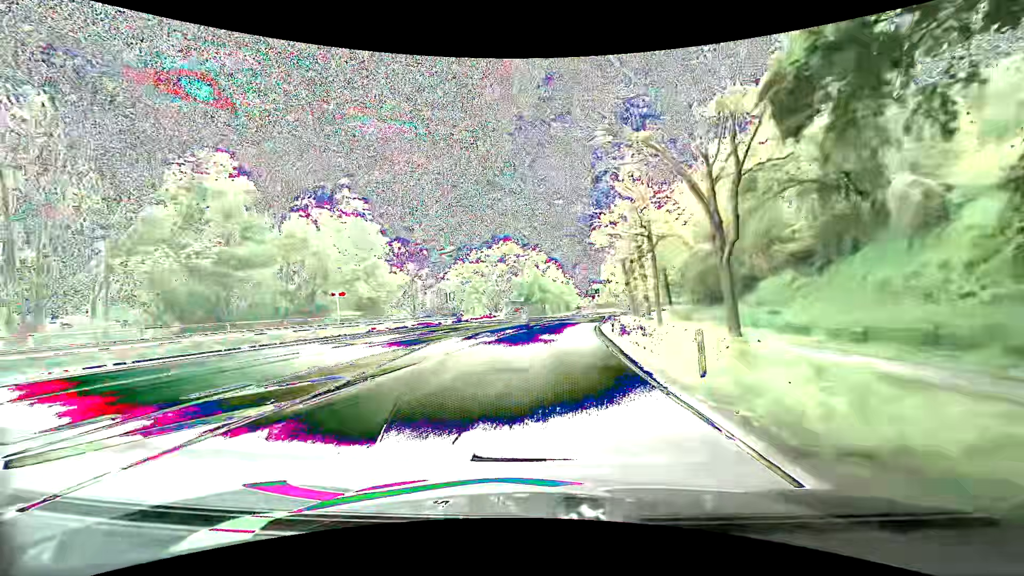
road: primary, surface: asphalt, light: Day
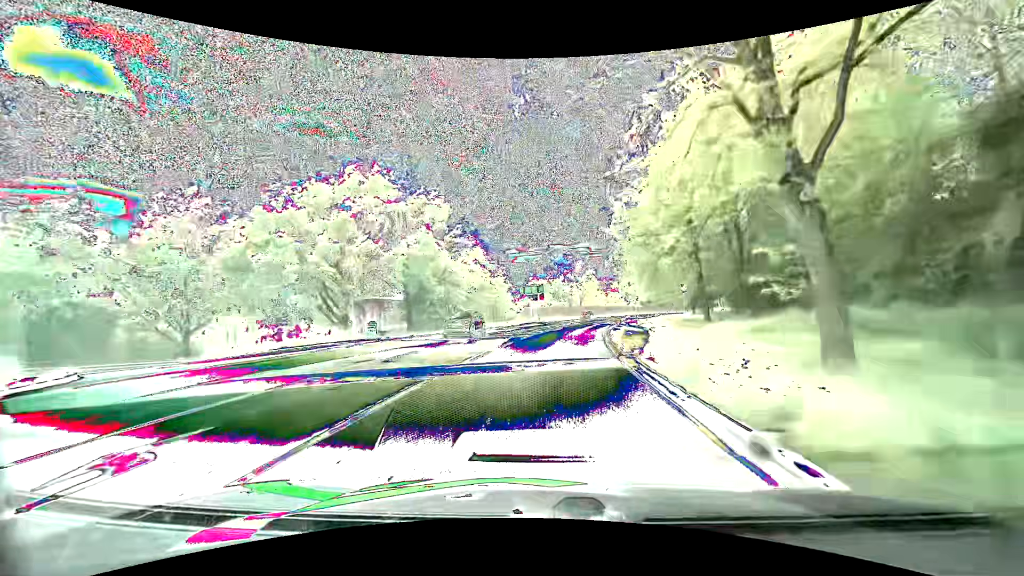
(+2.5, +41.9) m; +7°
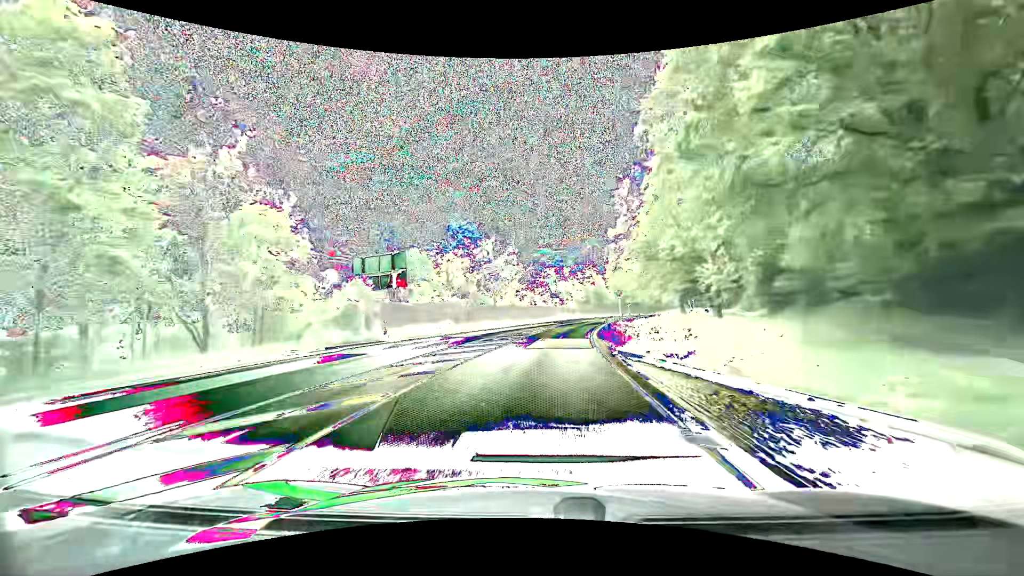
(+3.8, +41.9) m; +9°
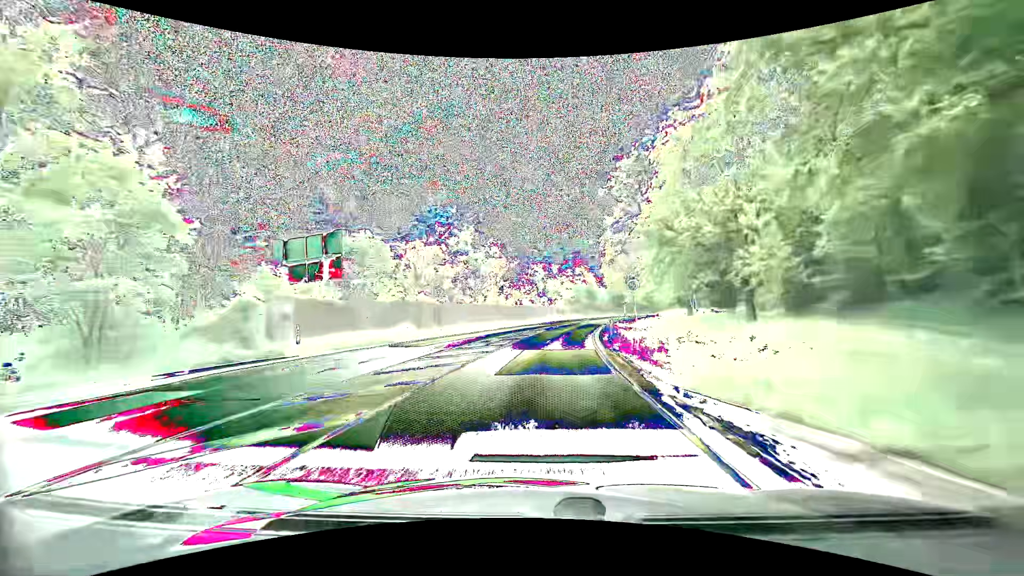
(+0.2, +8.4) m; +2°
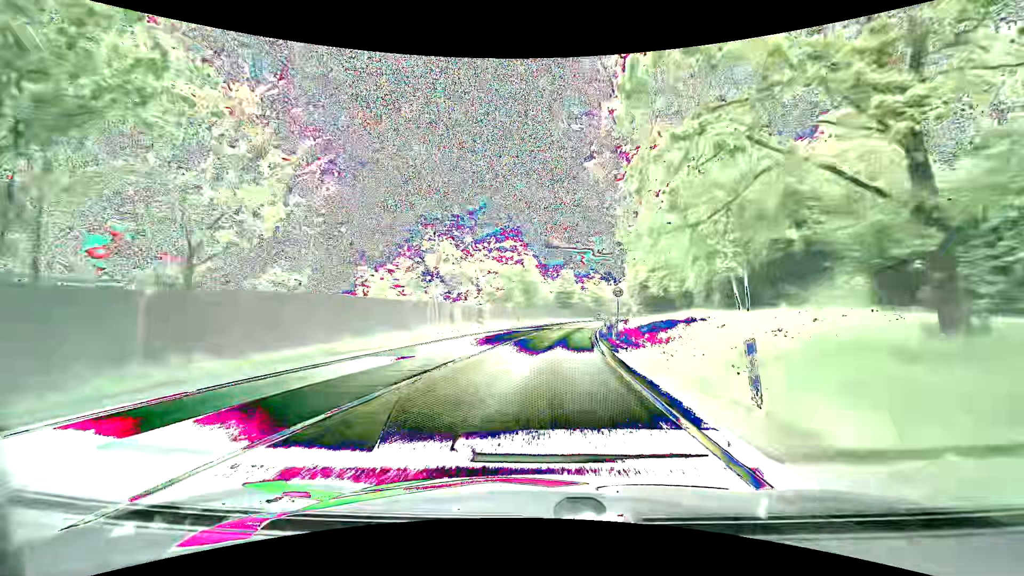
(+2.8, +42.1) m; +8°
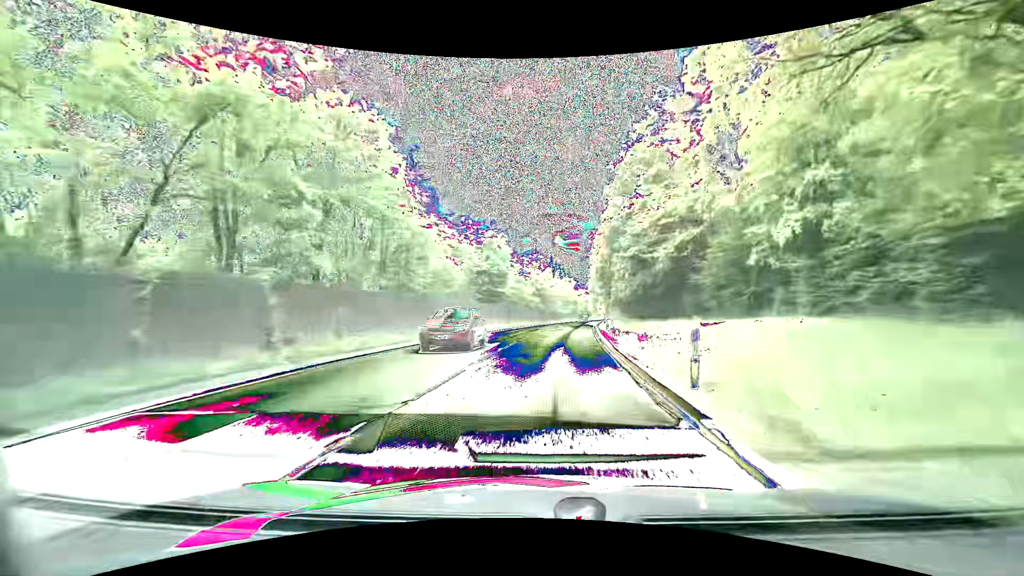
(+2.9, +42.1) m; +8°
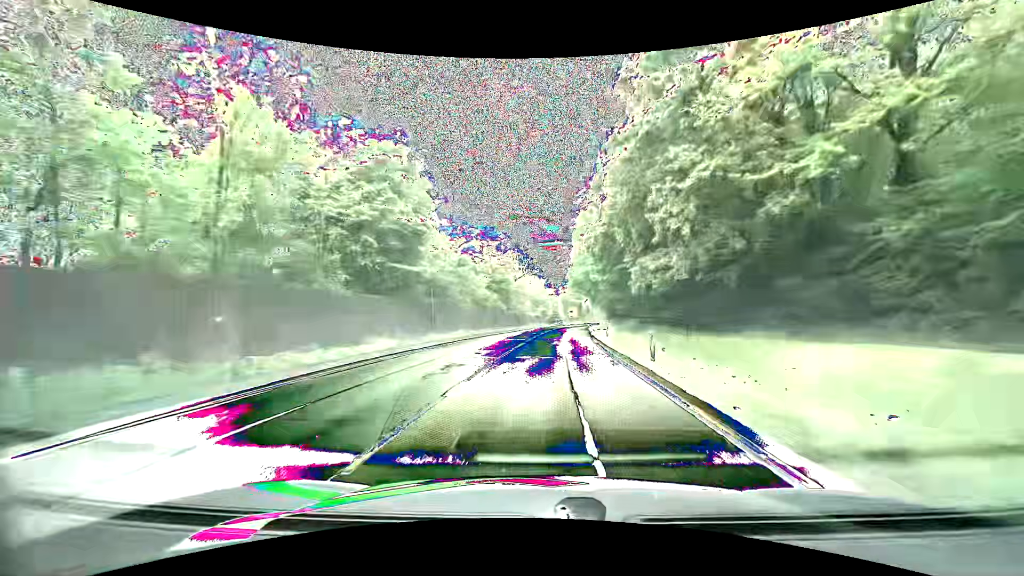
(+0.8, +25.4) m; +4°
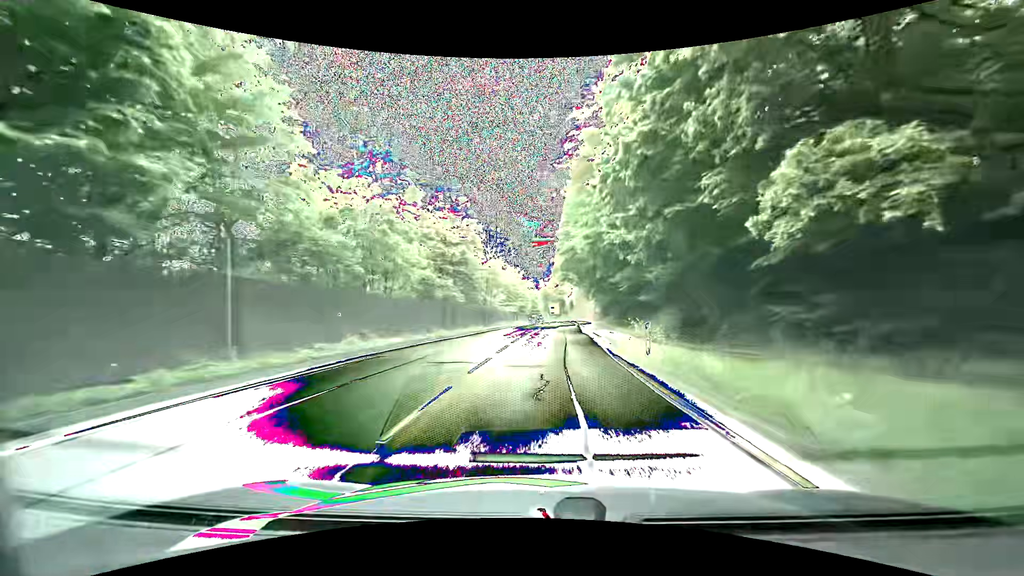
(+0.2, +17.0) m; +1°
(0, +10) (+1, +20) (+1, +30) (+2, +40) (+2, +50) (+3, +60) (+3, +70) (+4, +80) (+4, +90) (+5, +100) m
